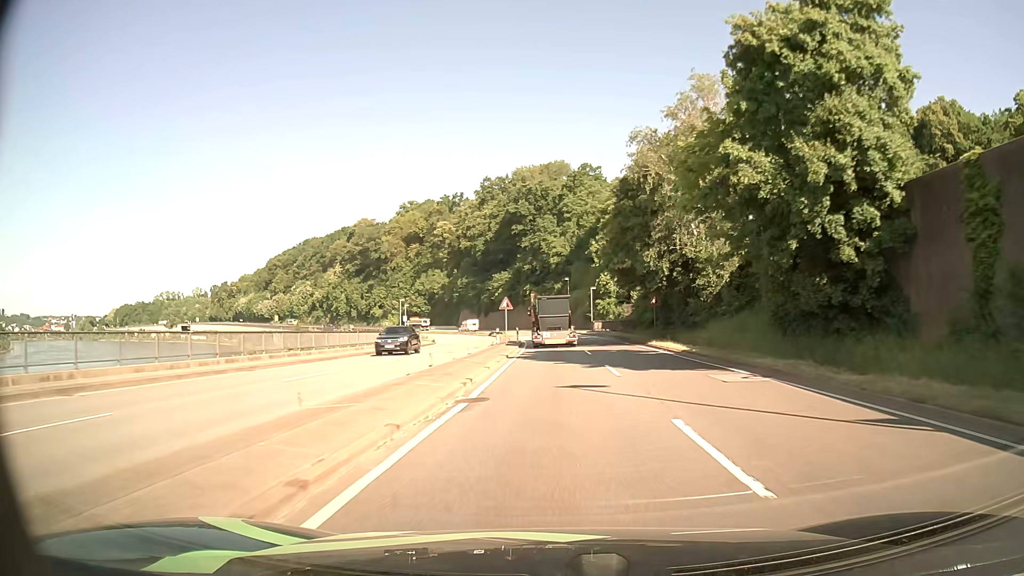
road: primary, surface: asphalt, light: Day
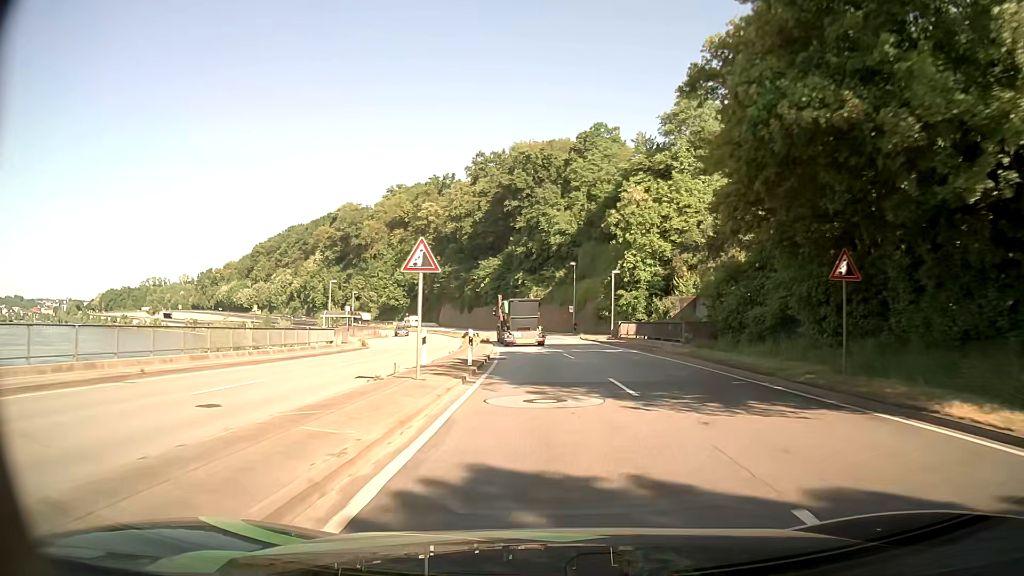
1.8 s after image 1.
(-0.1, +29.2) m; 0°
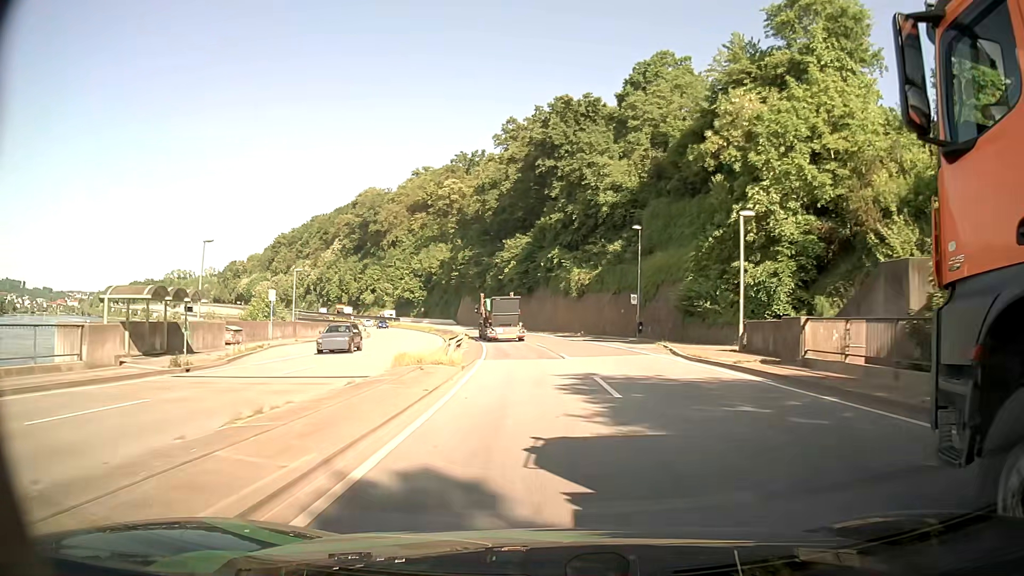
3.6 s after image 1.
(-0.5, +29.8) m; -3°
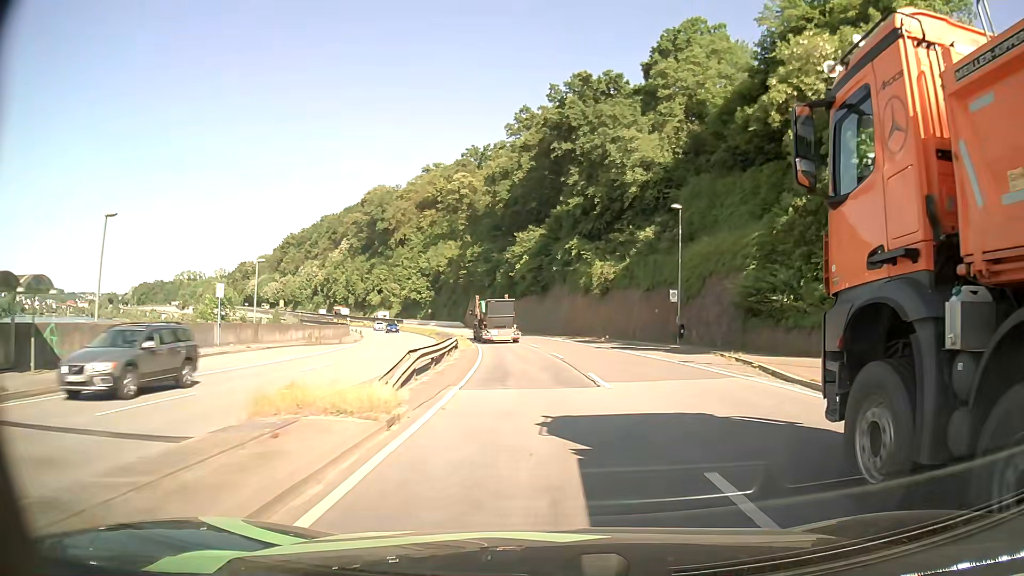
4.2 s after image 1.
(-0.1, +10.1) m; -1°
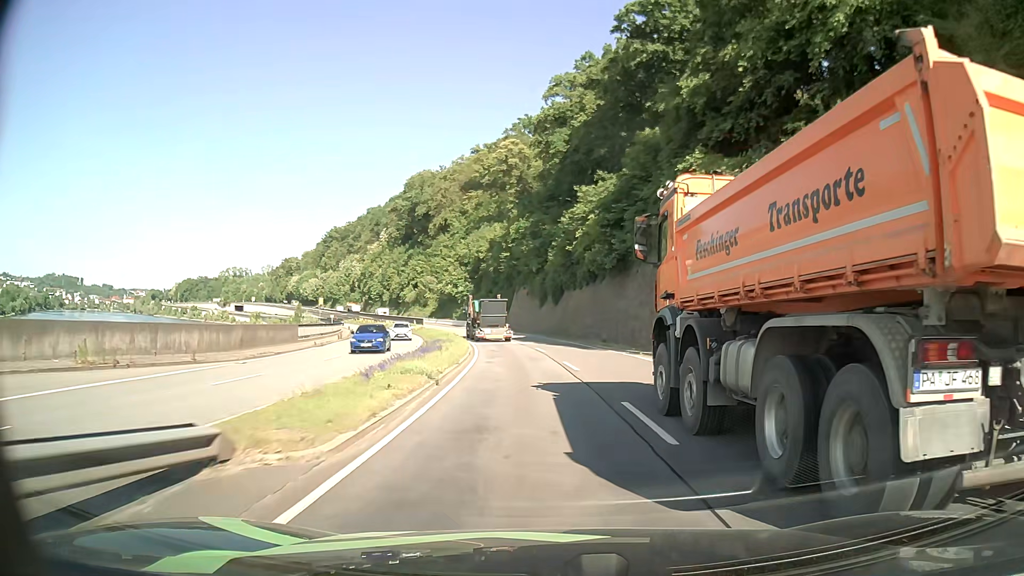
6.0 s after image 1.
(-1.1, +30.9) m; -5°
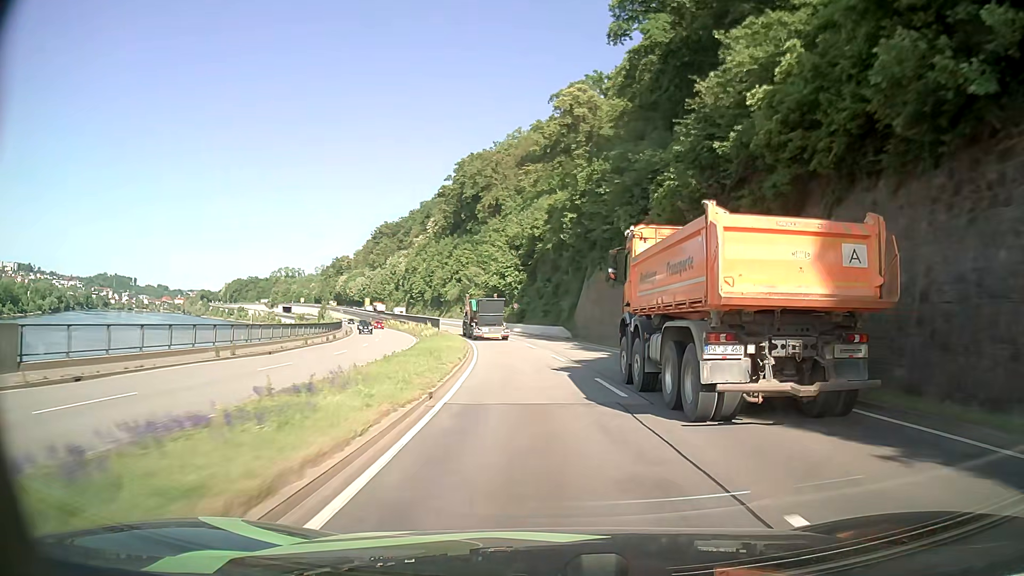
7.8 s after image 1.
(-1.8, +31.6) m; -6°
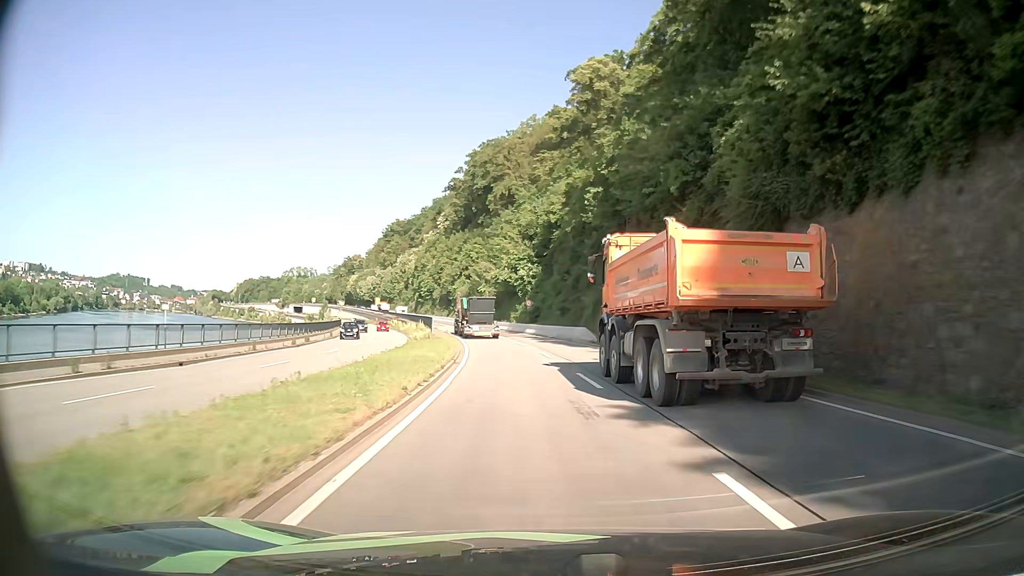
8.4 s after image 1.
(-0.1, +10.7) m; -1°
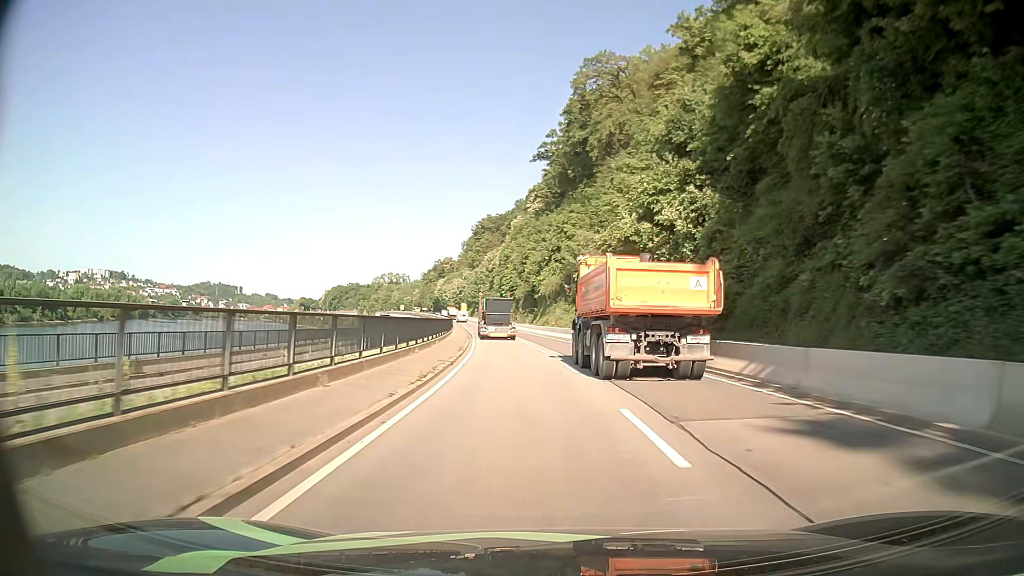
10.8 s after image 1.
(-3.4, +43.3) m; -9°
(0, +10) (-1, +20) (-1, +30) (-2, +40) (-3, +50) (-5, +60) (-6, +70) (-8, +80) (-9, +89) (-11, +99) m
